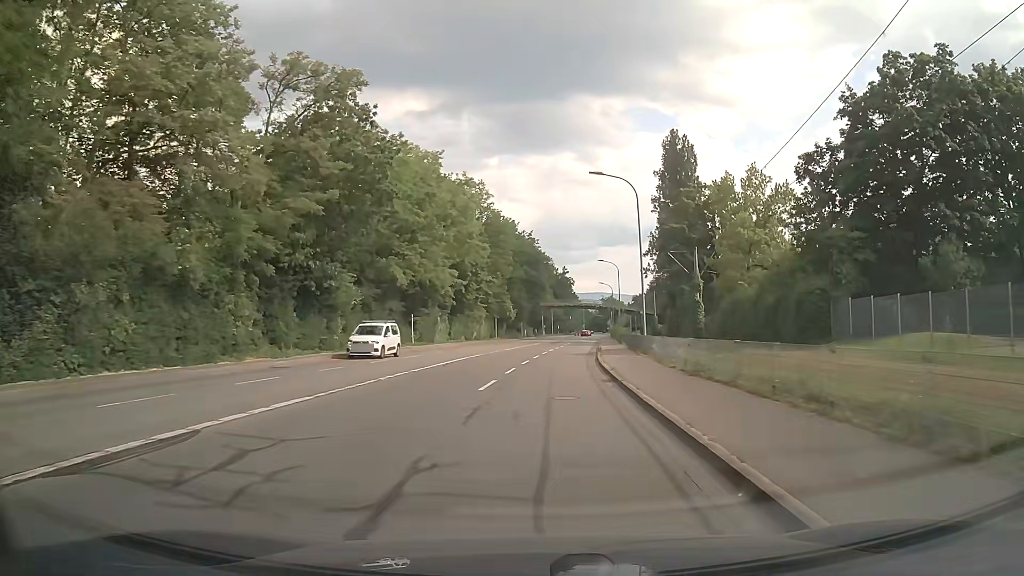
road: secondary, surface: asphalt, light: Day
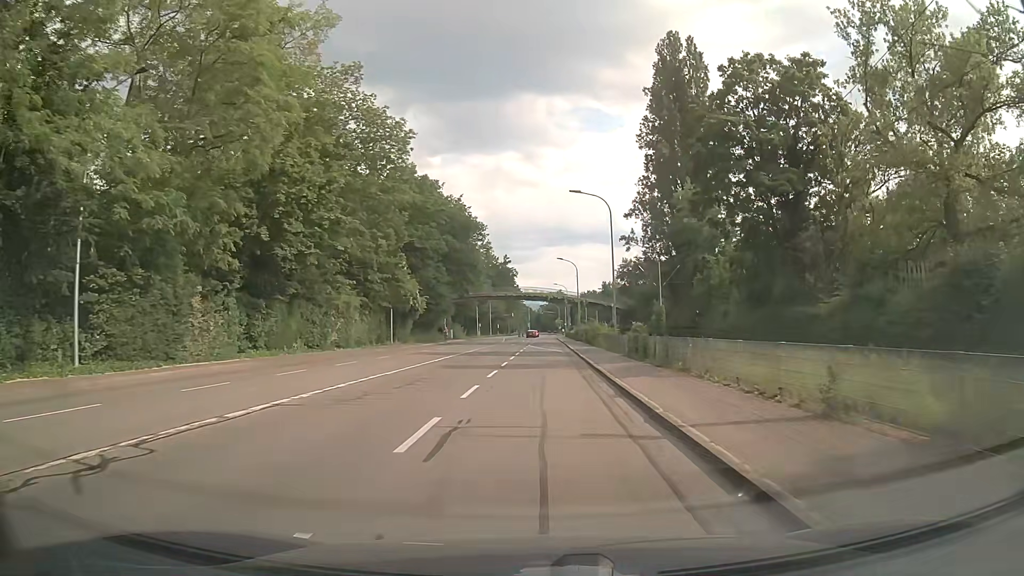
(+1.8, +38.4) m; +5°
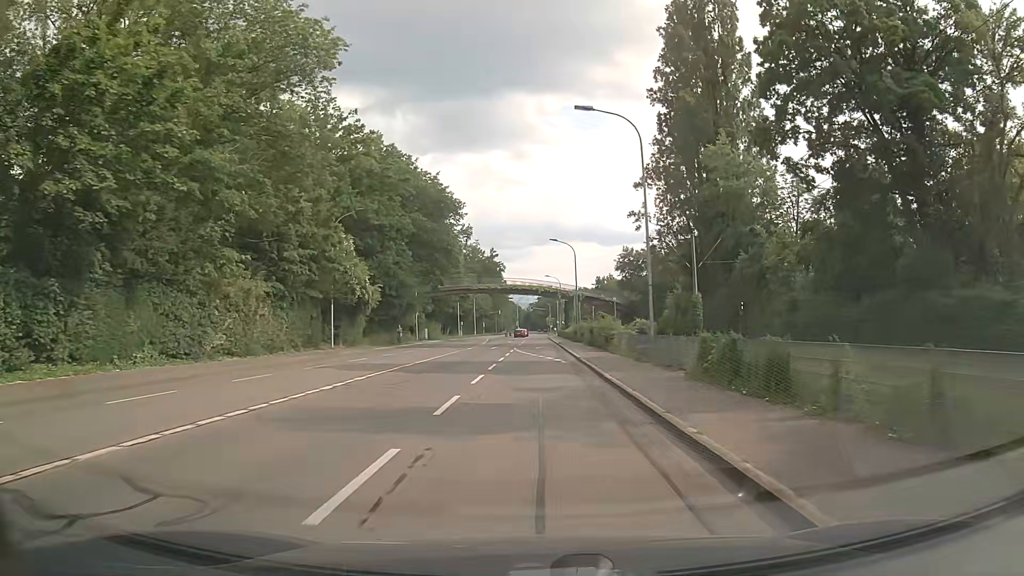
(+0.2, +14.9) m; +1°
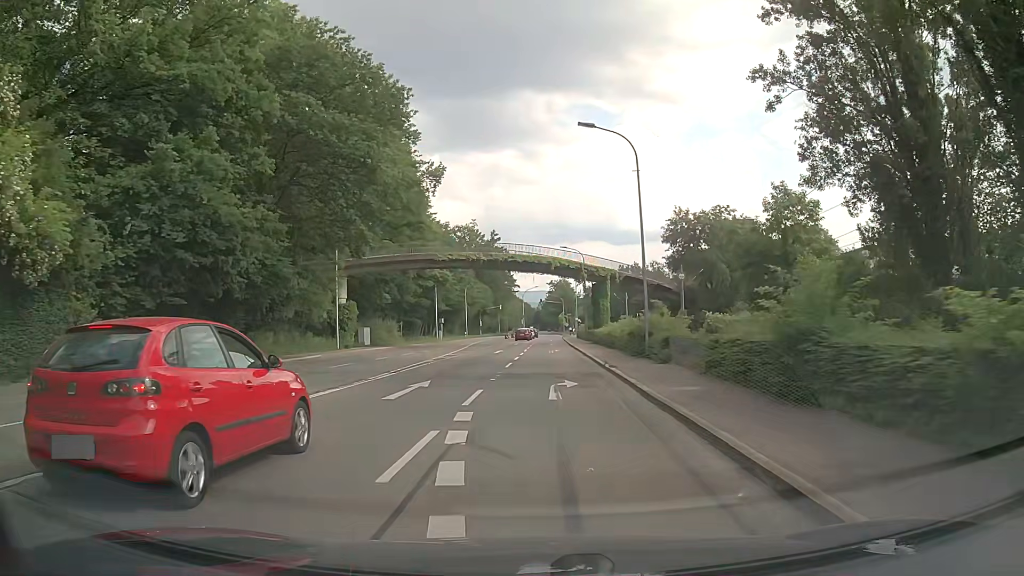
(+0.1, +34.8) m; -2°
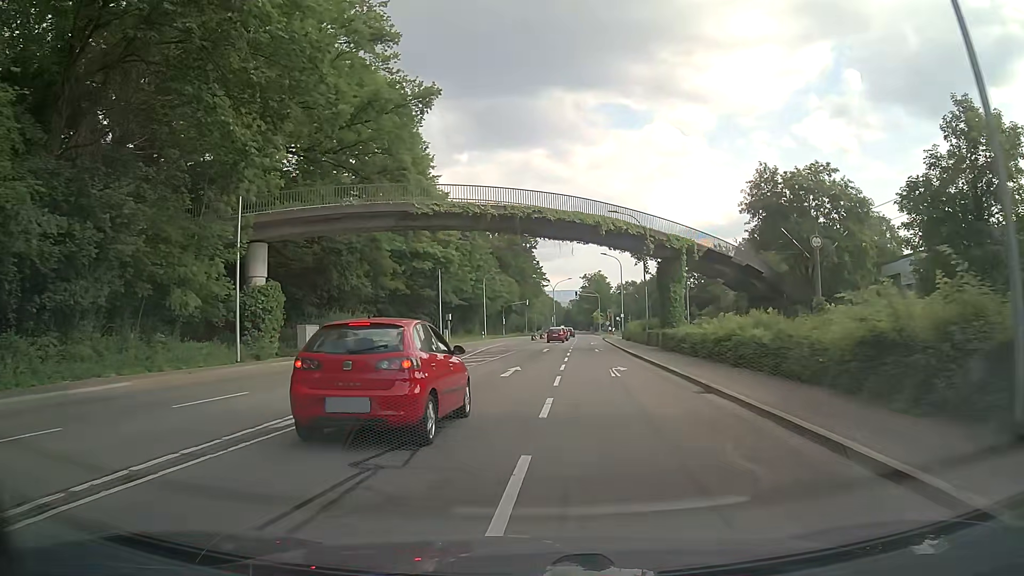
(-0.3, +19.9) m; -2°
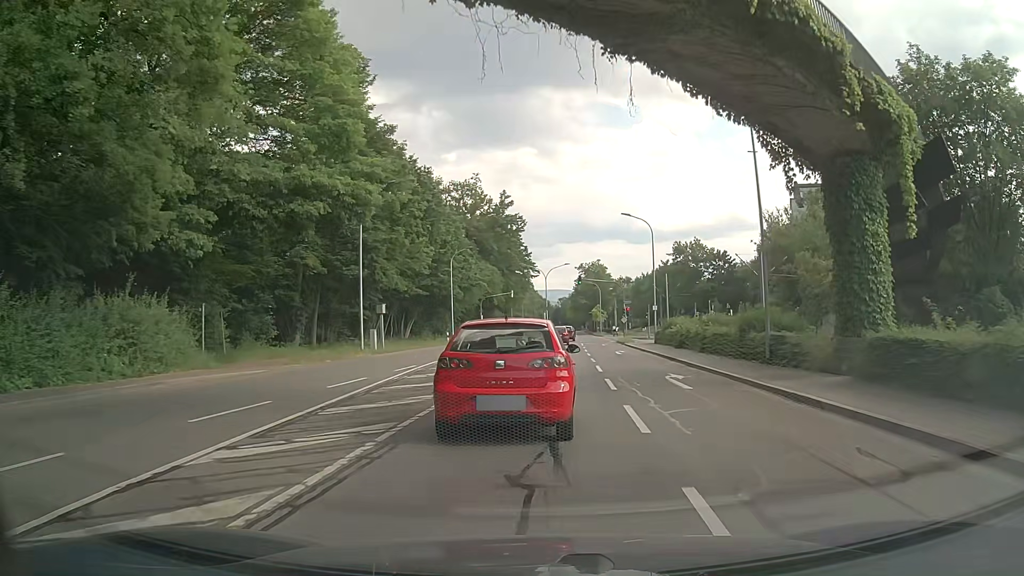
(+0.2, +25.6) m; +1°
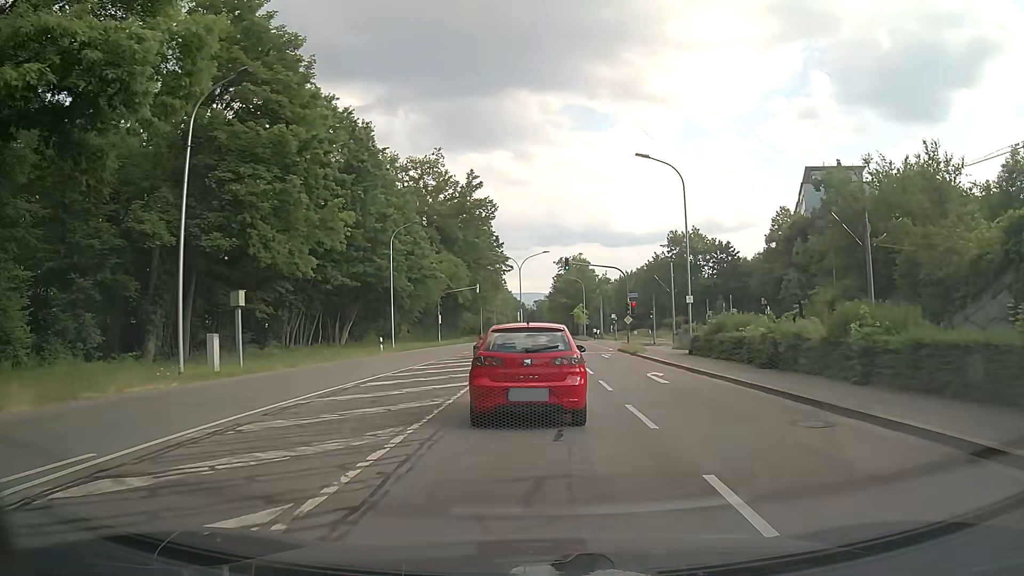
(+0.4, +17.6) m; +2°
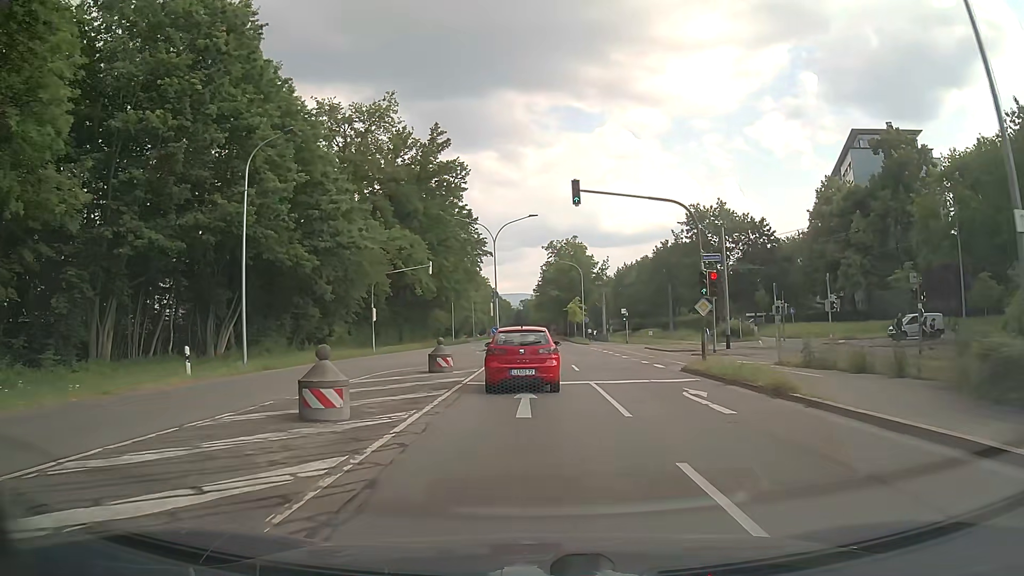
(+0.5, +23.7) m; +1°
(0, +10) (0, +20) (0, +30) (0, +40) (0, +50) (+1, +60) (+1, +70) (+2, +80) (+3, +90) (+3, +100) m
